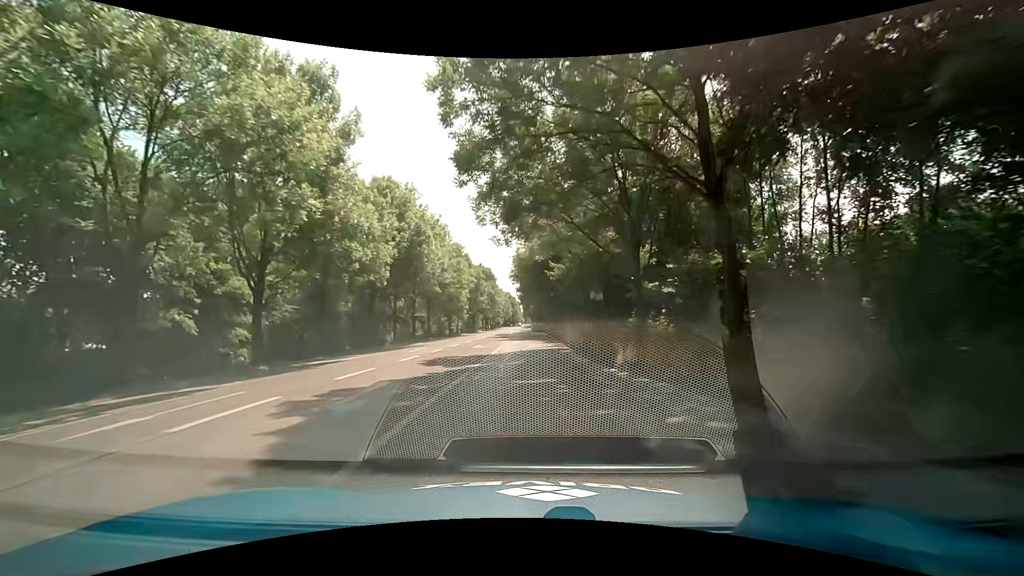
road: secondary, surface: asphalt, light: Day
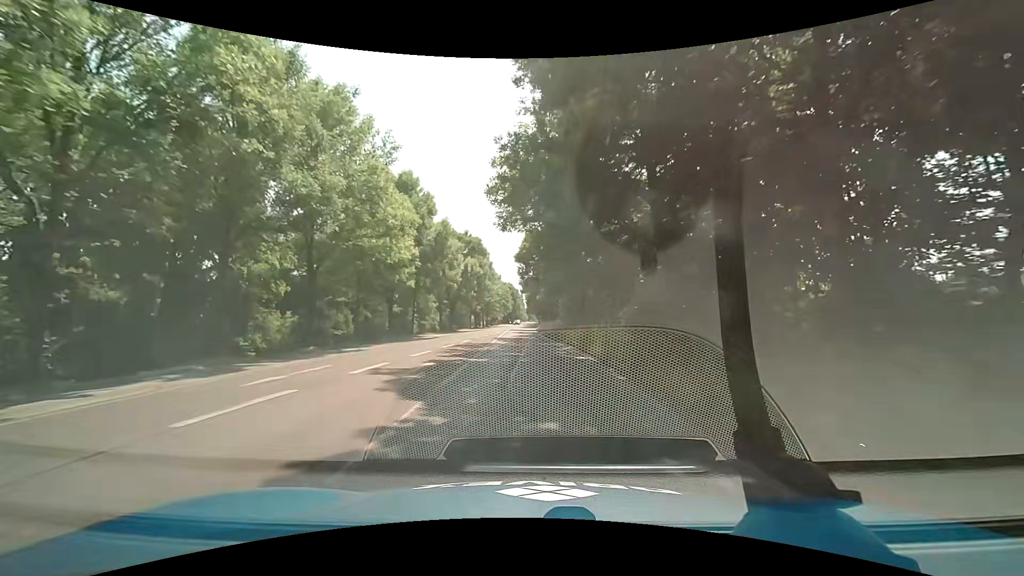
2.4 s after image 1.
(-0.3, +36.5) m; -1°
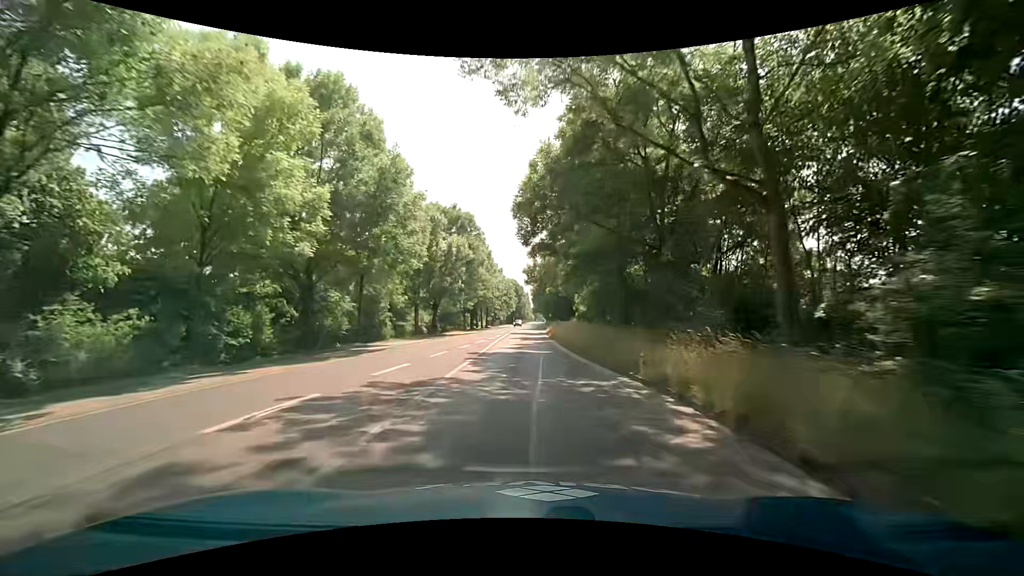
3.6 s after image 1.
(+0.1, +18.2) m; +1°
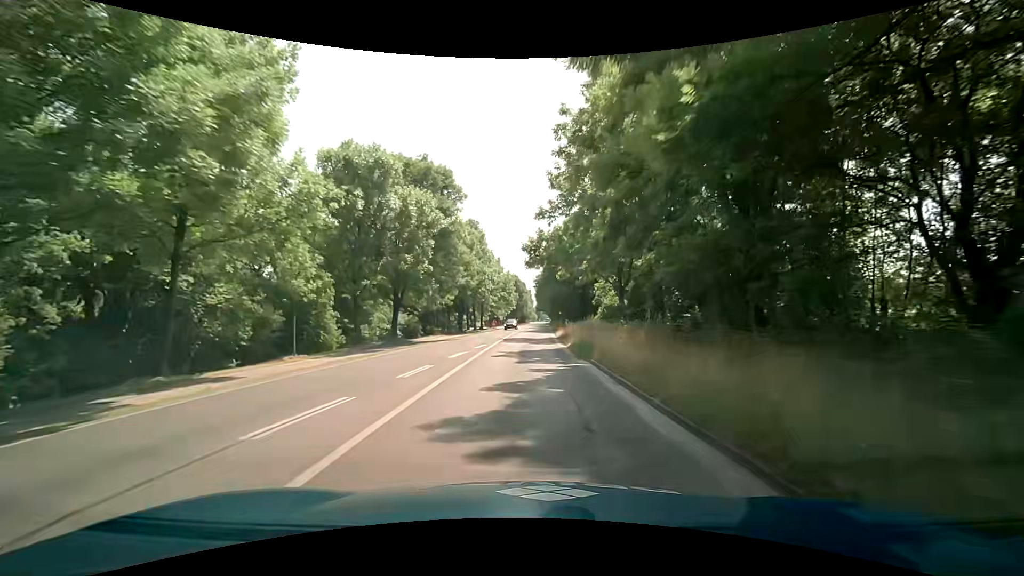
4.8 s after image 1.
(-0.2, +18.3) m; -1°
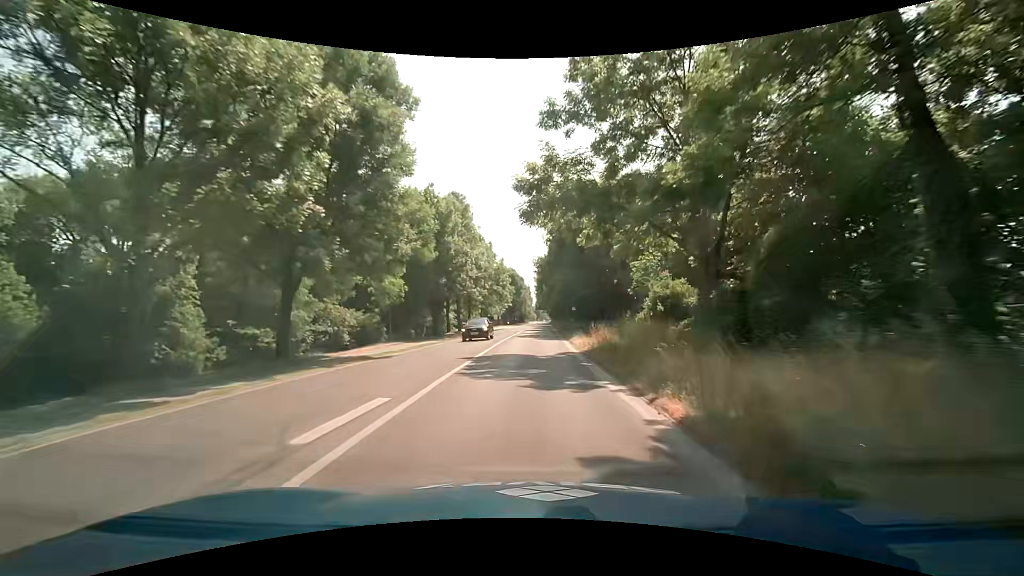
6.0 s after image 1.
(0.0, +18.3) m; +1°
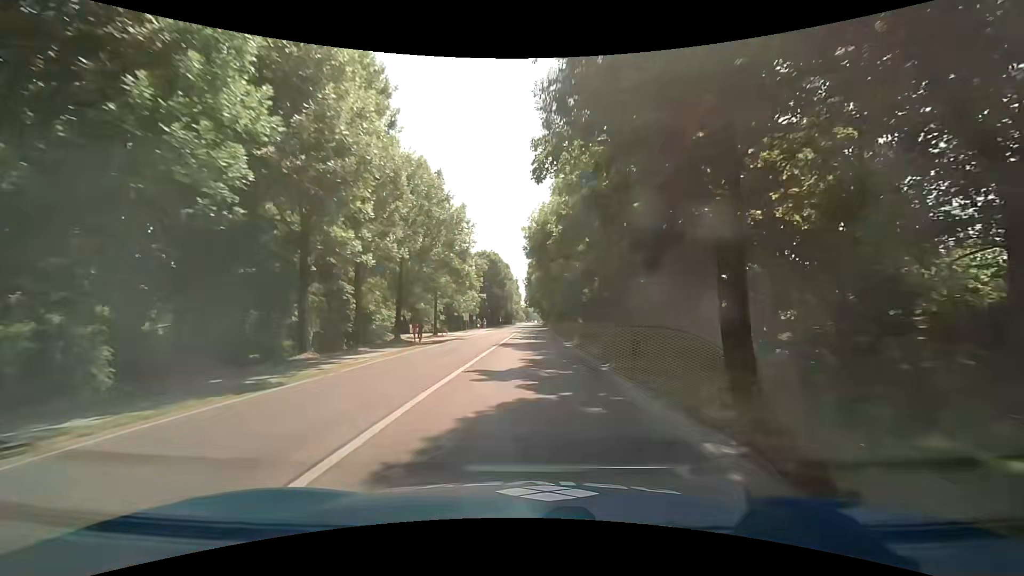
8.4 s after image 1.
(+0.1, +36.5) m; +1°
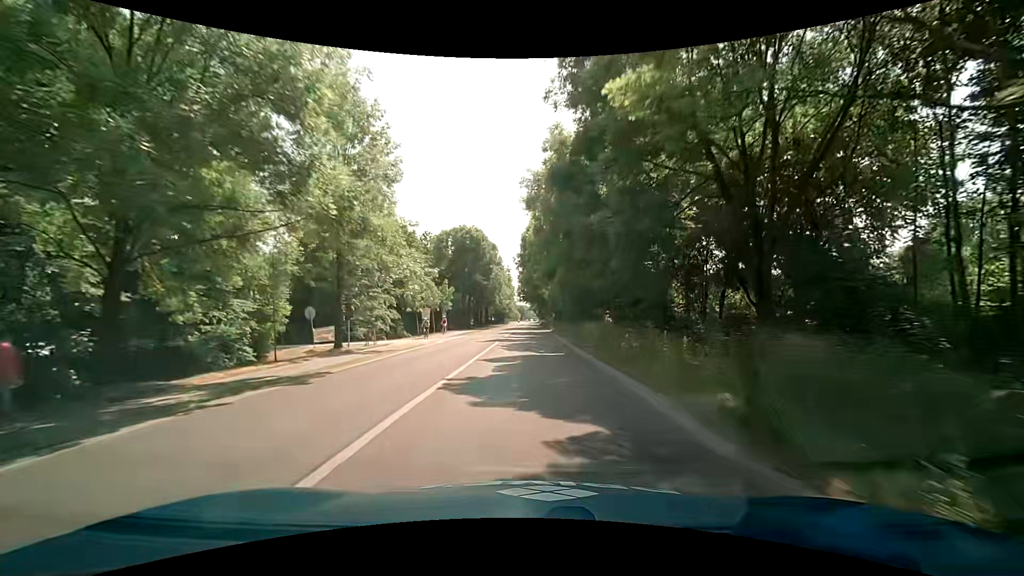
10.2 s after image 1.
(+0.2, +27.3) m; 0°
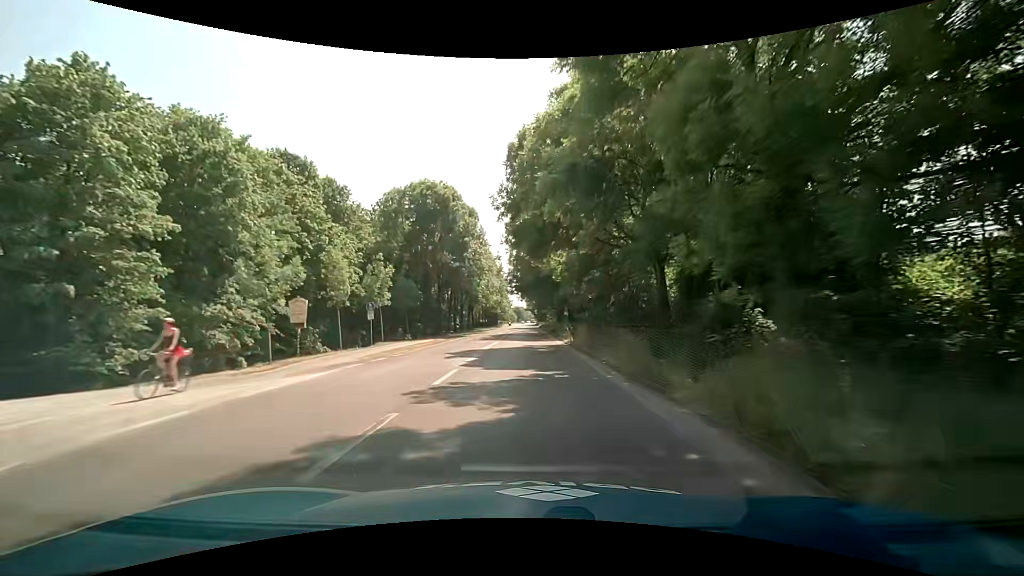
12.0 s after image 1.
(0.0, +27.4) m; 0°
(0, +10) (0, +20) (0, +30) (0, +40) (+1, +50) (+1, +60) (+1, +70) (+1, +80) (+1, +90) (+1, +100) m
